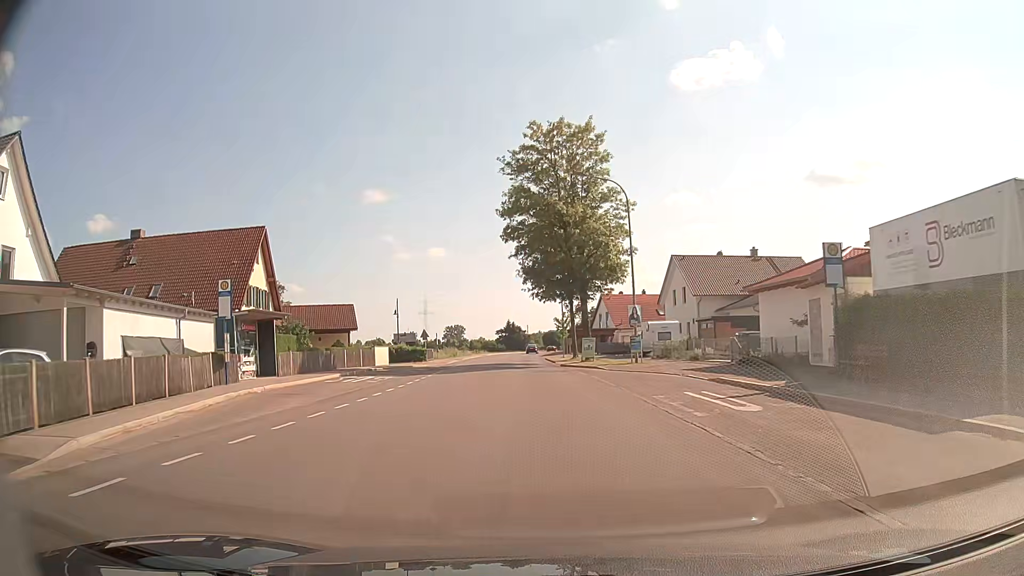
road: tertiary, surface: asphalt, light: Day
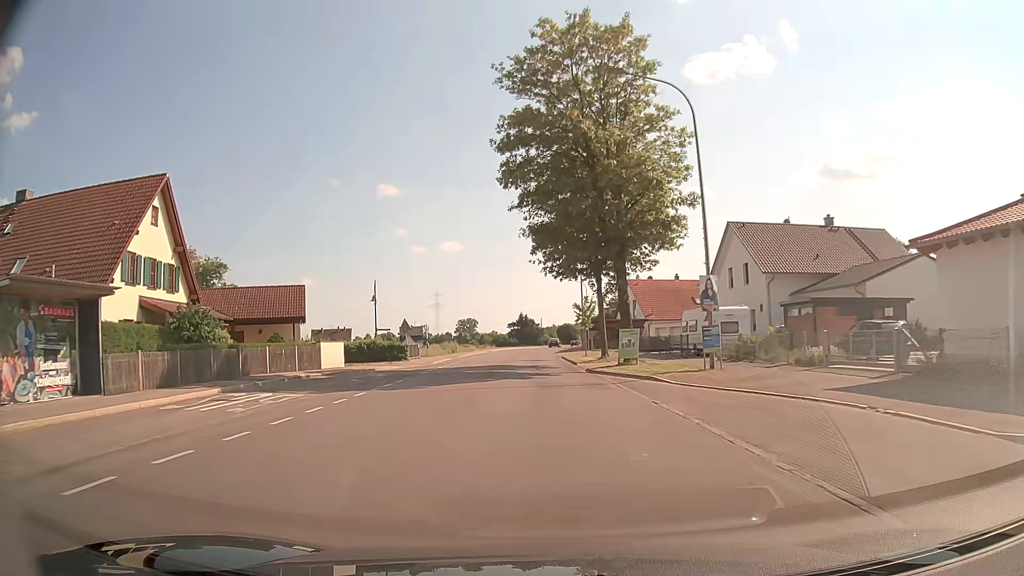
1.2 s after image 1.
(-0.3, +14.4) m; -2°
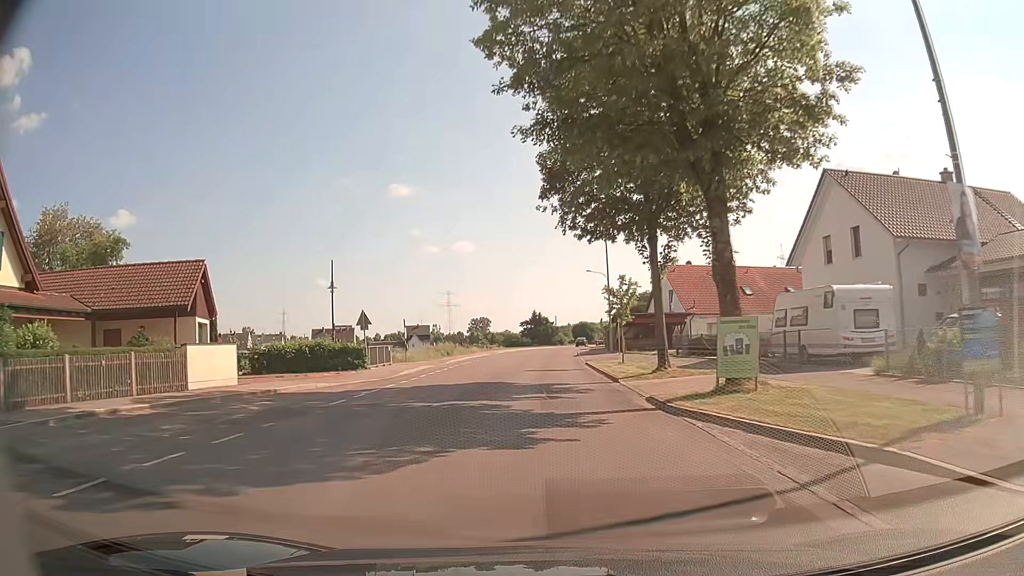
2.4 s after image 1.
(-0.1, +14.5) m; -1°
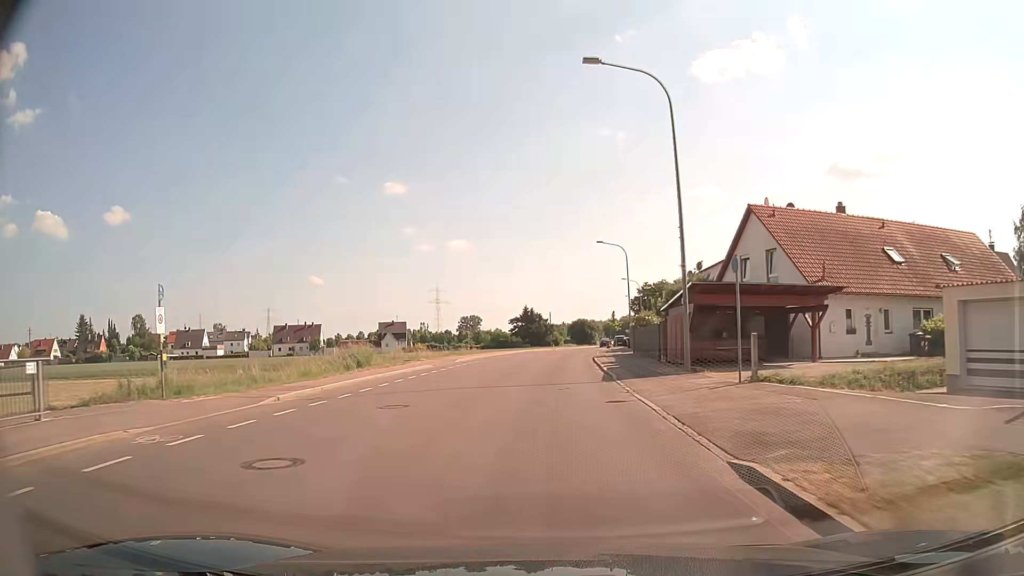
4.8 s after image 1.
(0.0, +29.3) m; 0°
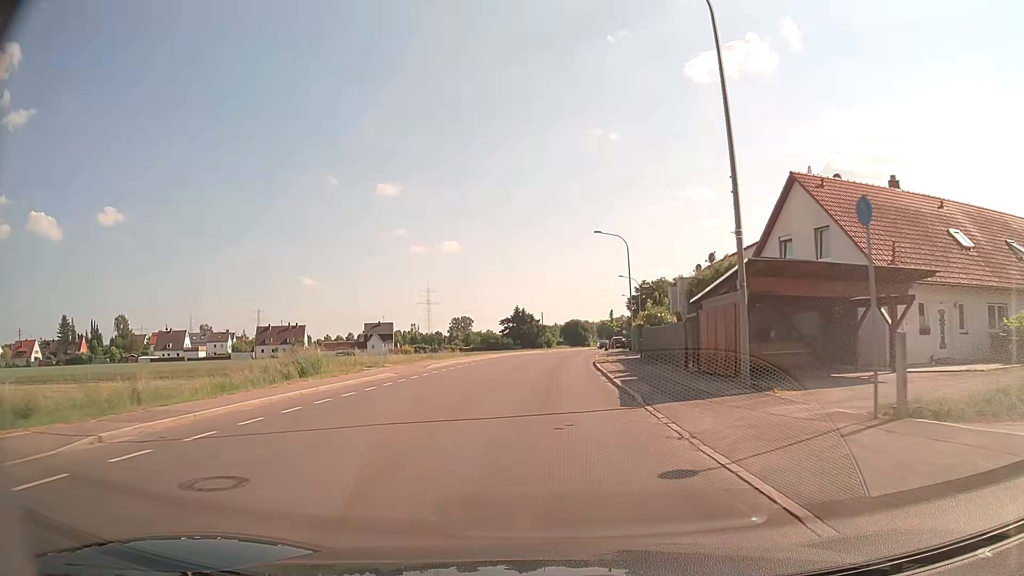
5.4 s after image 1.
(+0.1, +7.4) m; +1°
